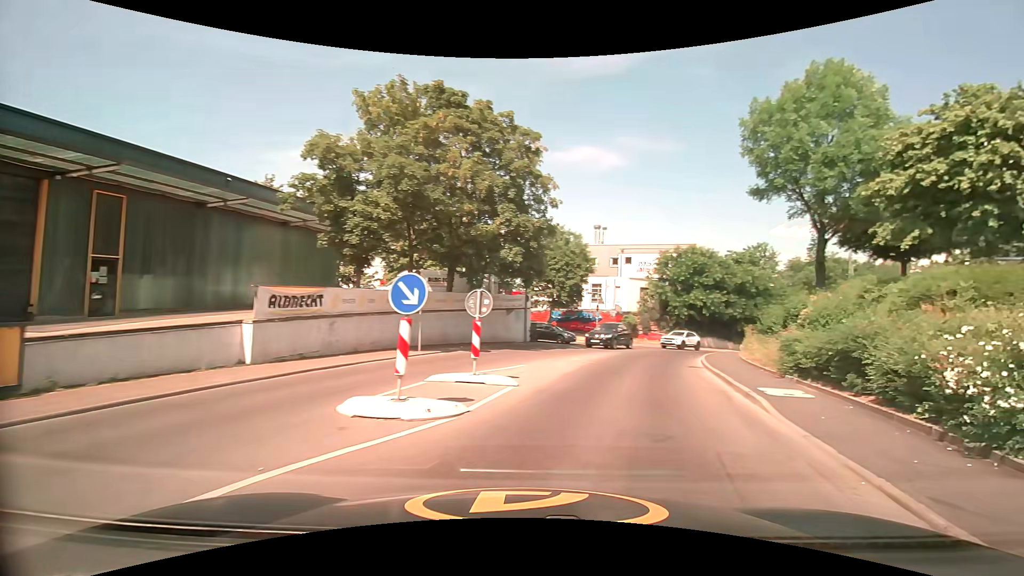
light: Day
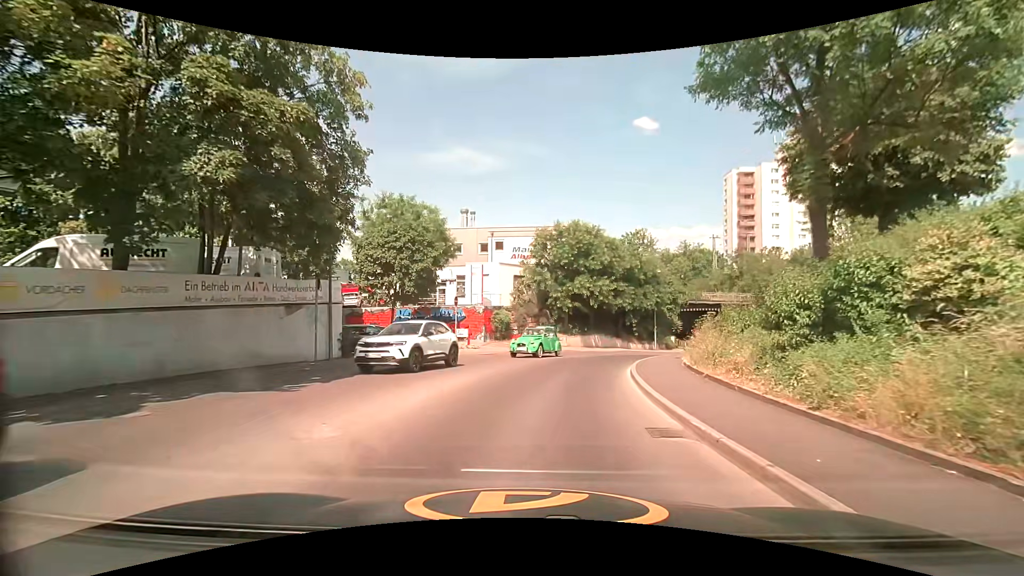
(+2.6, +12.7) m; +15°
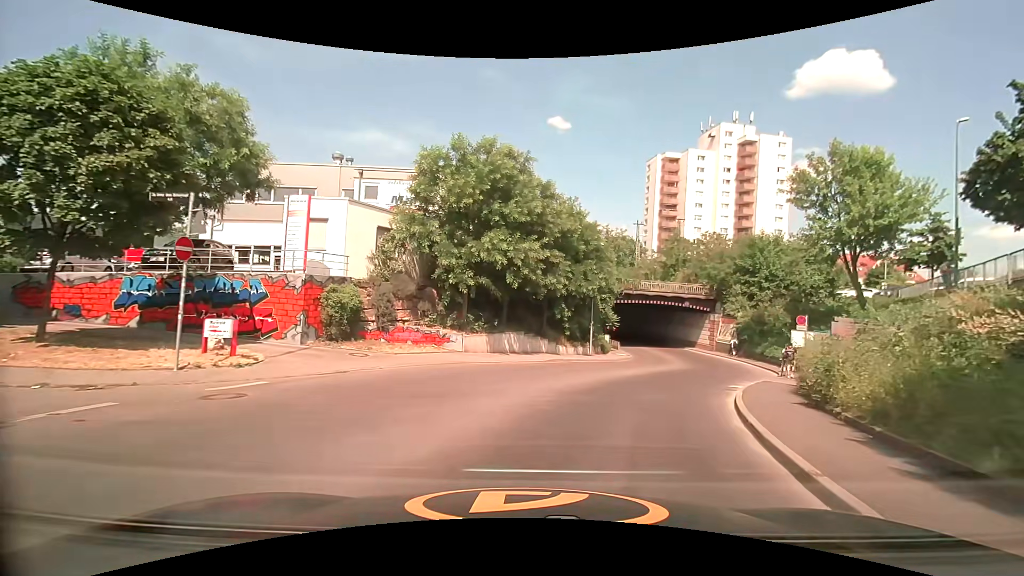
(+1.3, +17.1) m; +10°
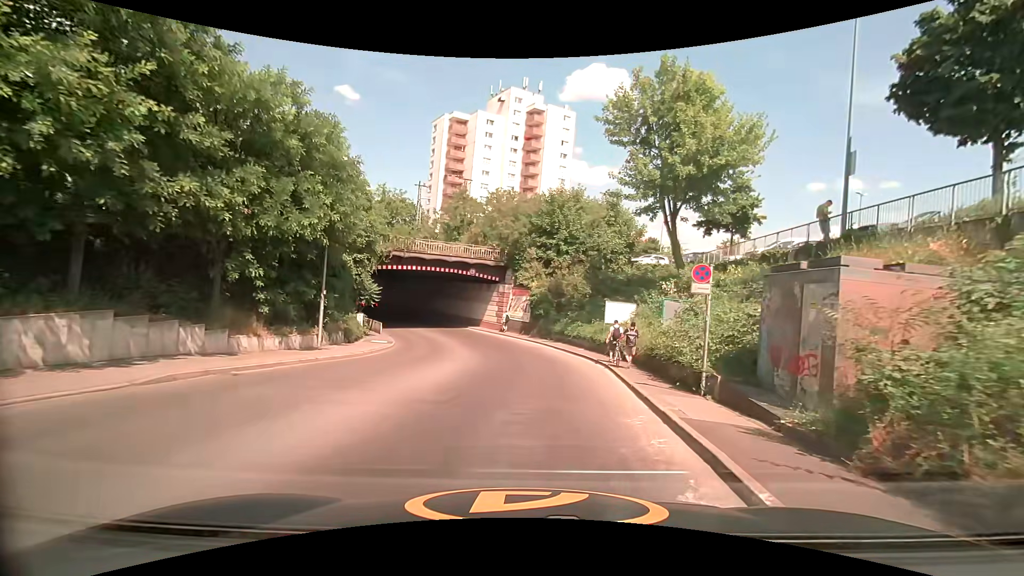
(+3.4, +14.1) m; +25°
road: unclassified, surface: asphalt
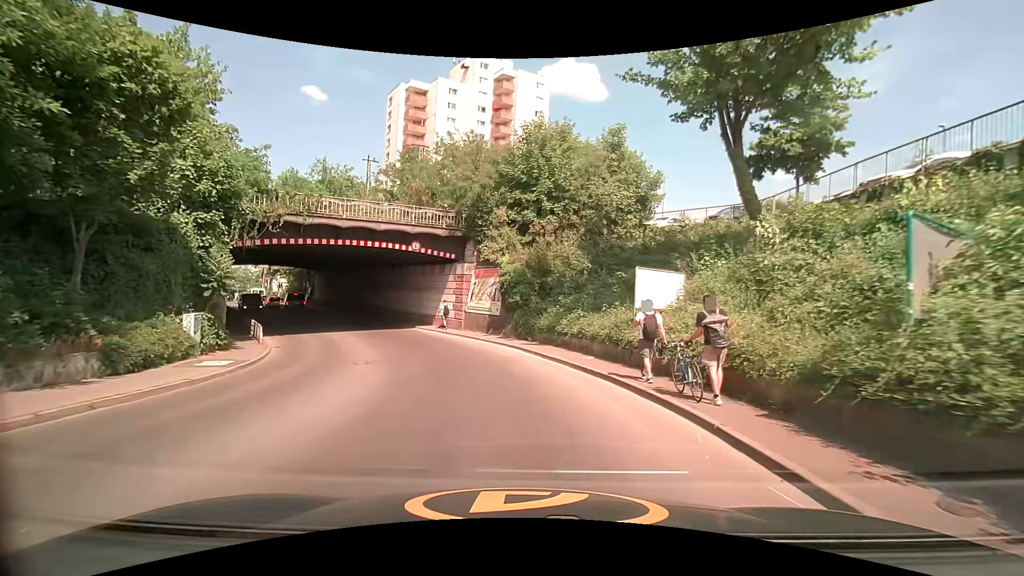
(+0.6, +12.9) m; +3°
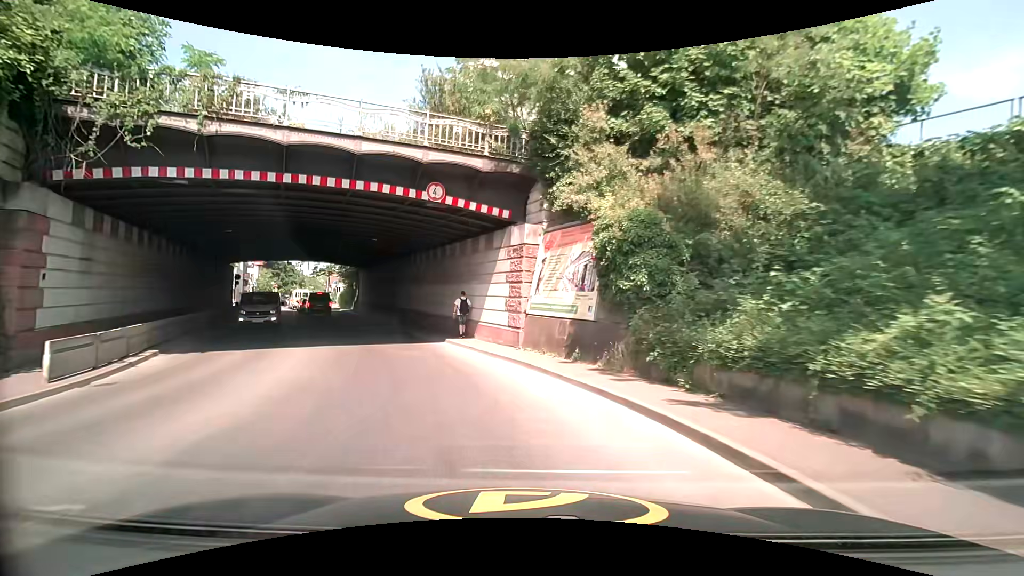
(-0.5, +13.8) m; -8°
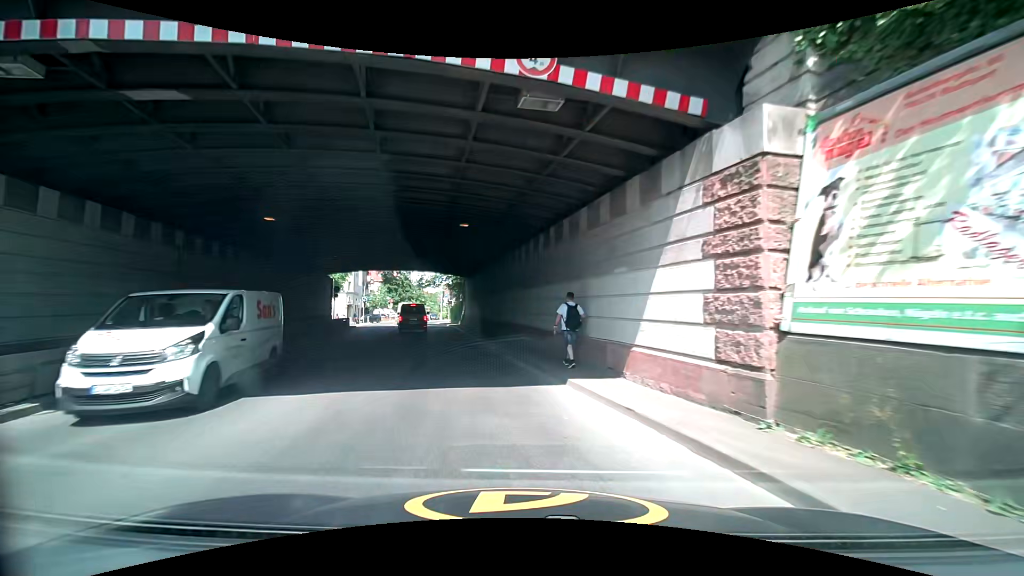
(-1.0, +9.0) m; -14°
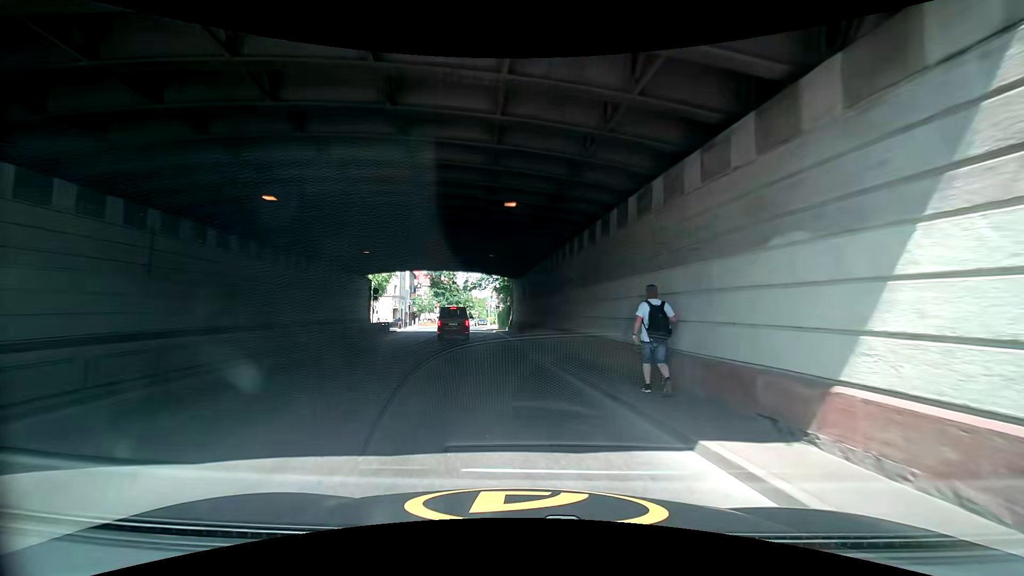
(-0.3, +4.4) m; -6°
